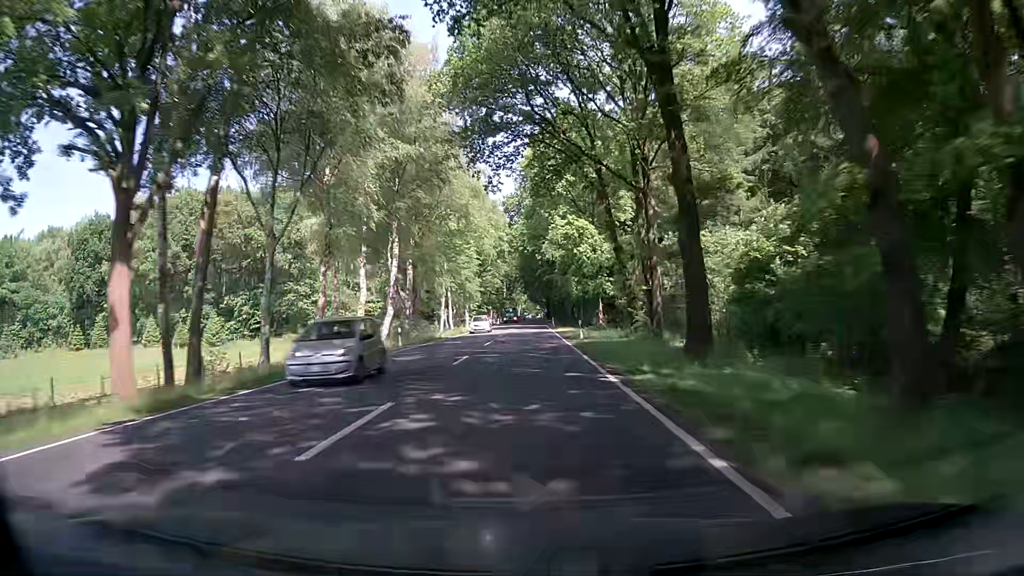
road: primary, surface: asphalt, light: Day
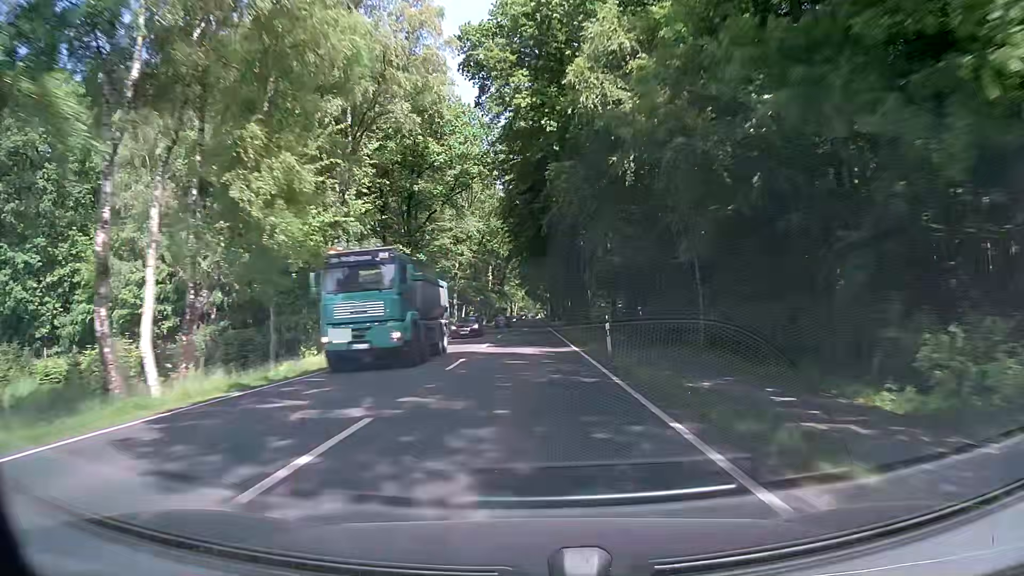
(+0.3, +63.2) m; 0°
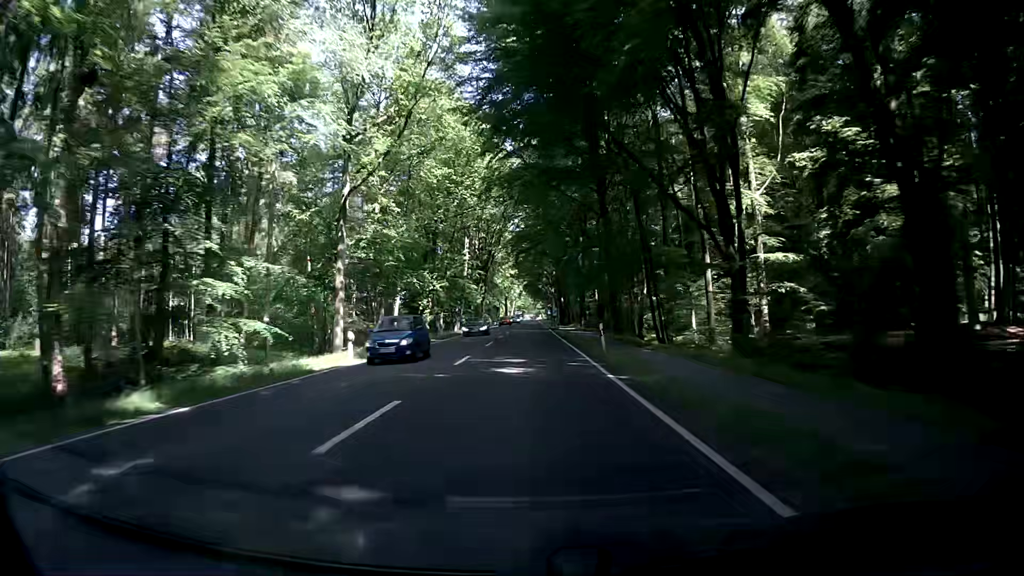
(+0.2, +47.4) m; +1°
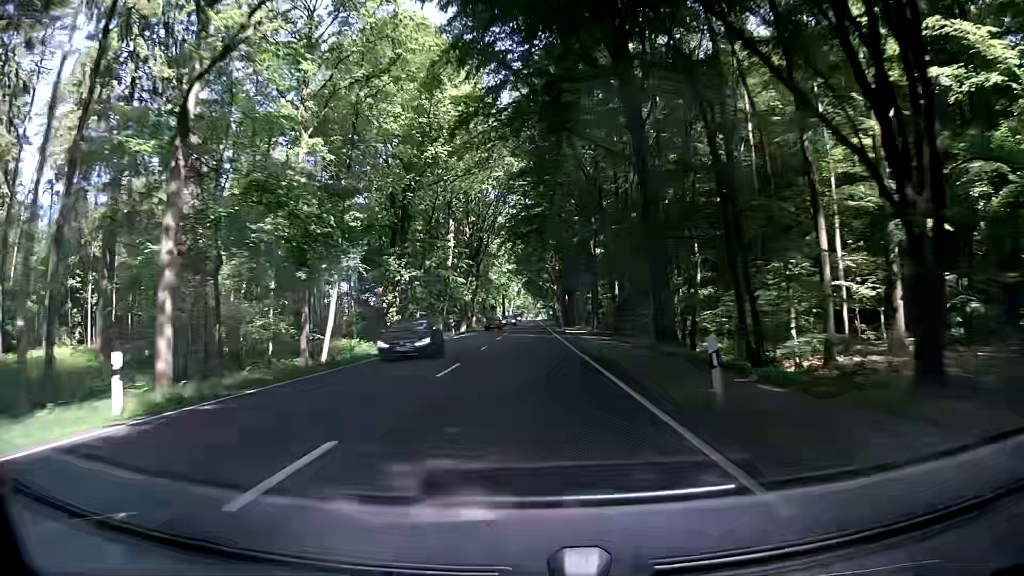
(0.0, +15.8) m; 0°
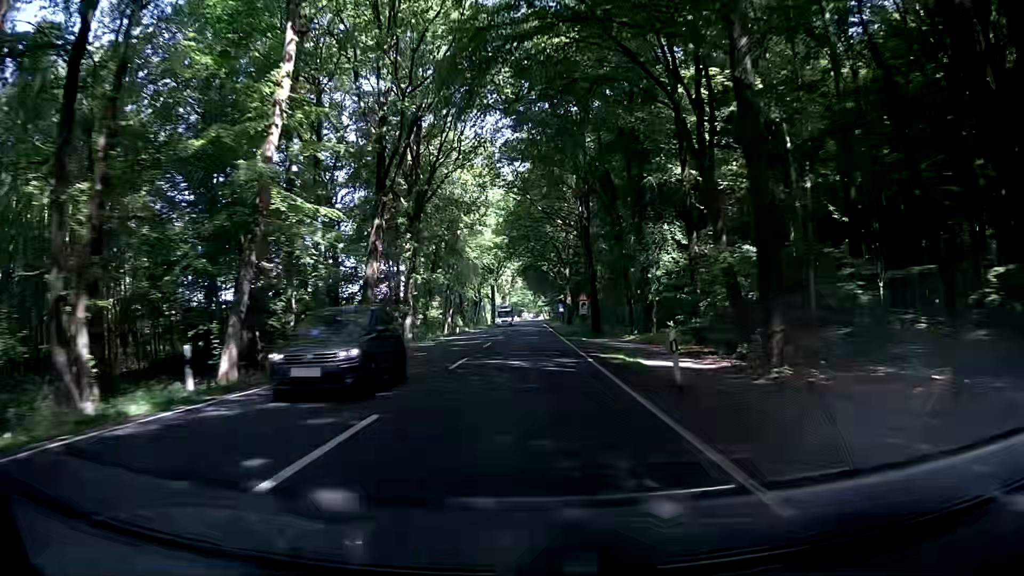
(+0.2, +47.3) m; +1°
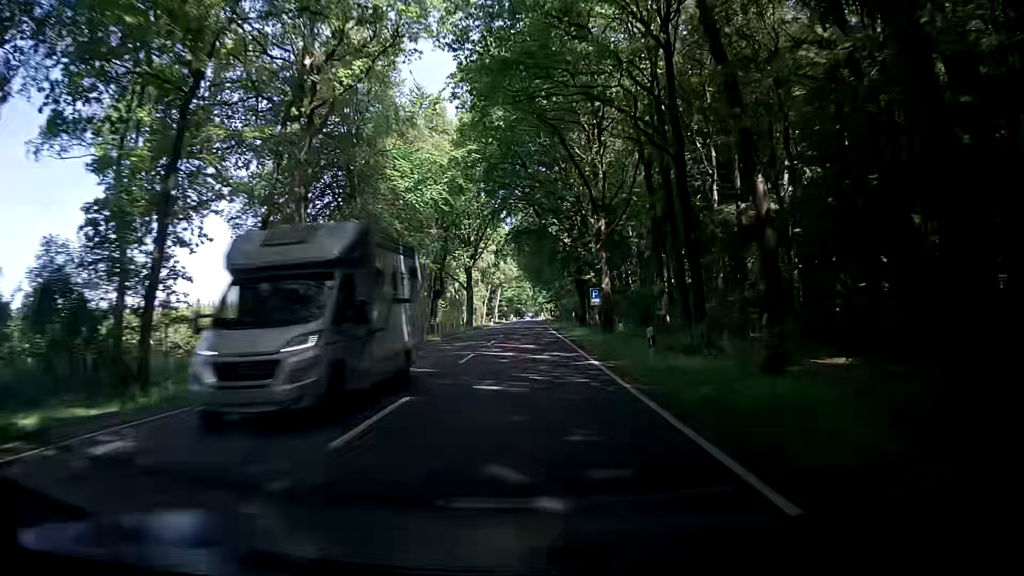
(-1.0, +47.4) m; -2°
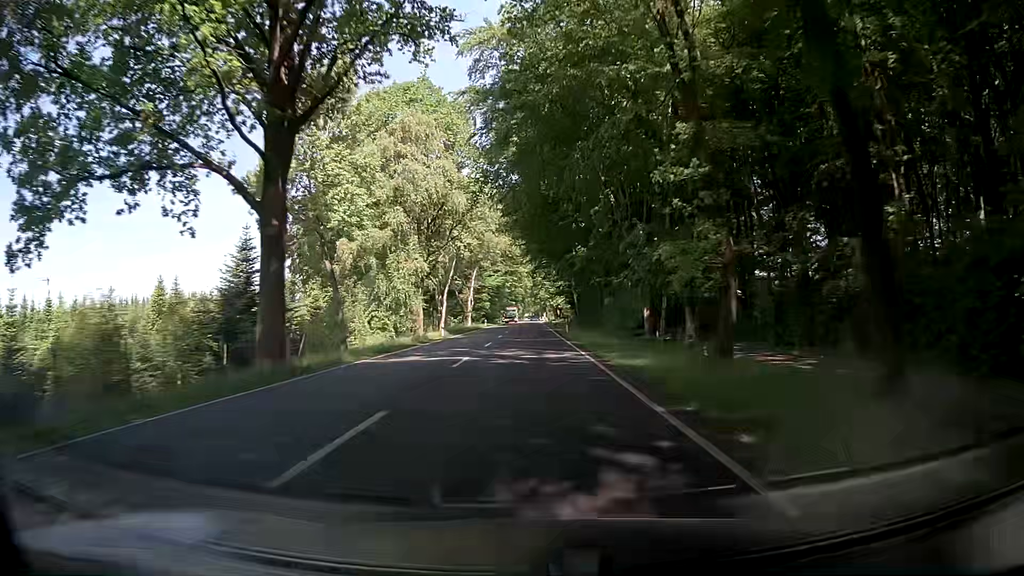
(+0.9, +63.2) m; +2°
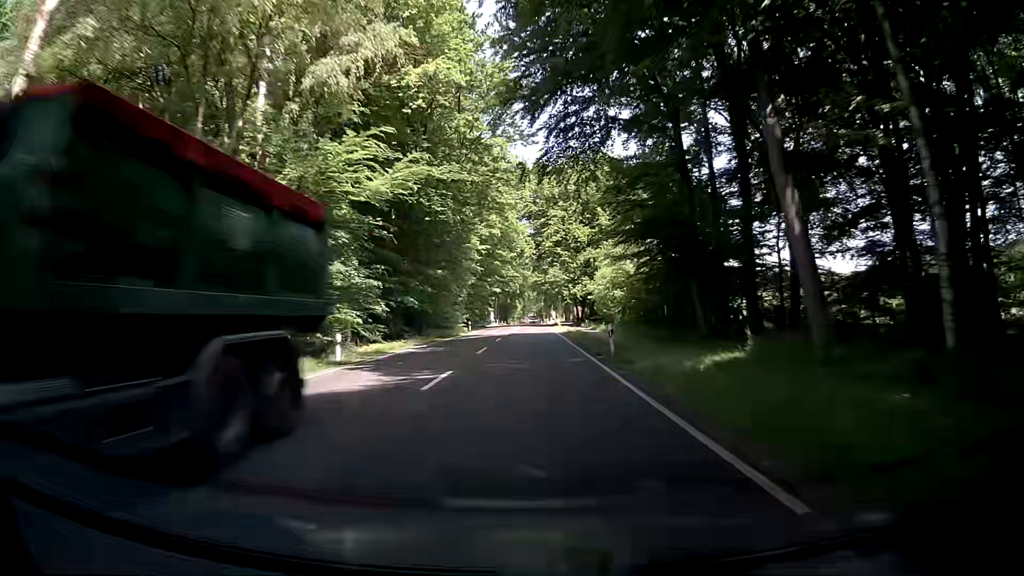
(-1.3, +79.1) m; -1°
(0, +10) (0, +20) (0, +30) (0, +40) (0, +50) (0, +60) (0, +70) (0, +80) (0, +90) (0, +100) m
